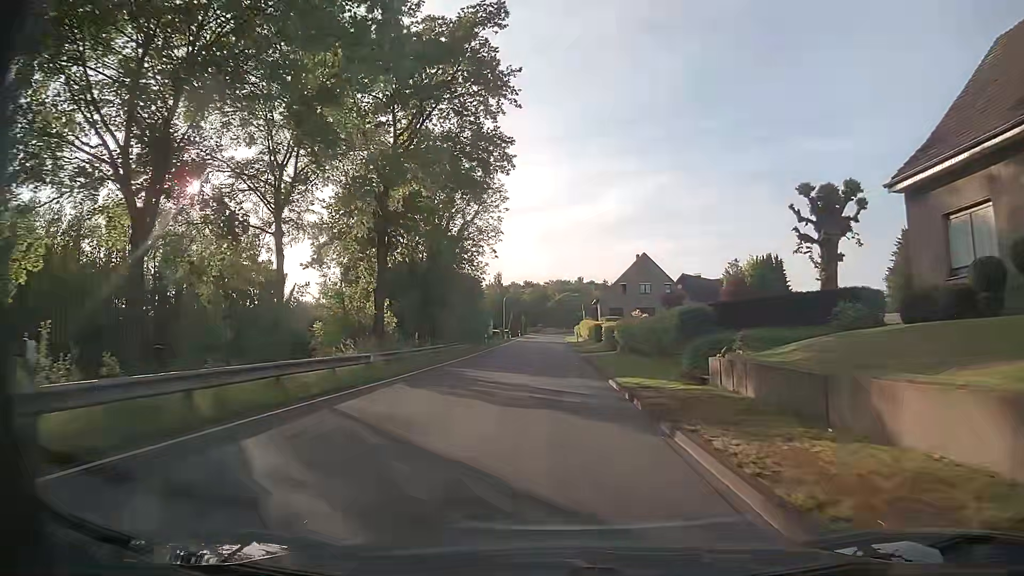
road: tertiary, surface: asphalt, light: Day
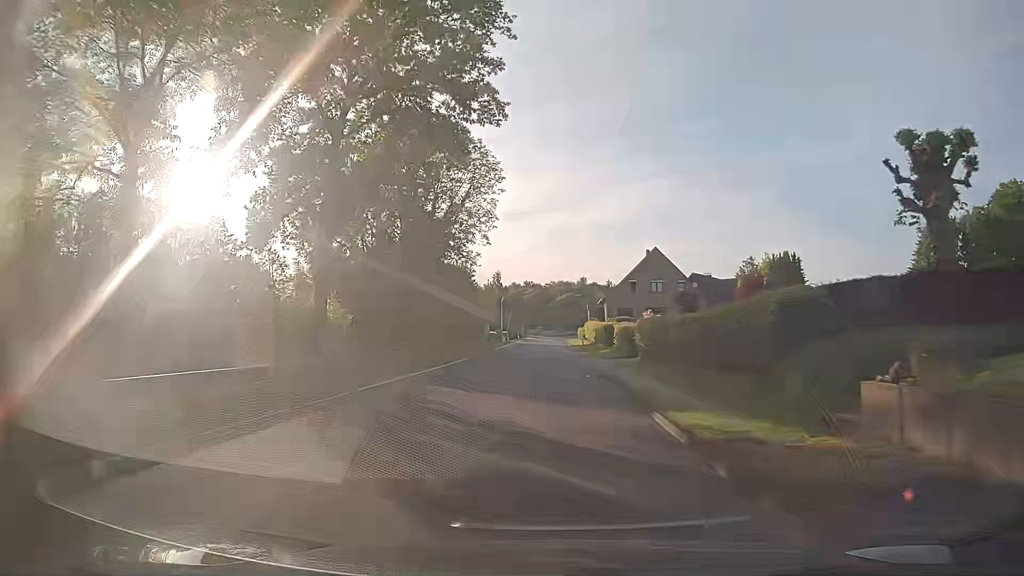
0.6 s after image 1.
(0.0, +8.0) m; 0°
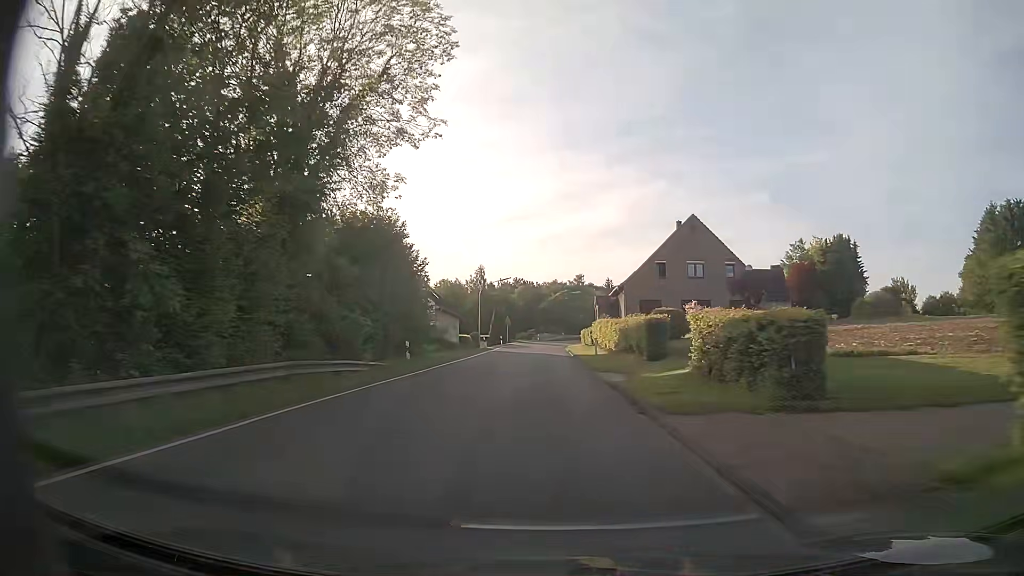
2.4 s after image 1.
(+0.2, +23.7) m; +1°
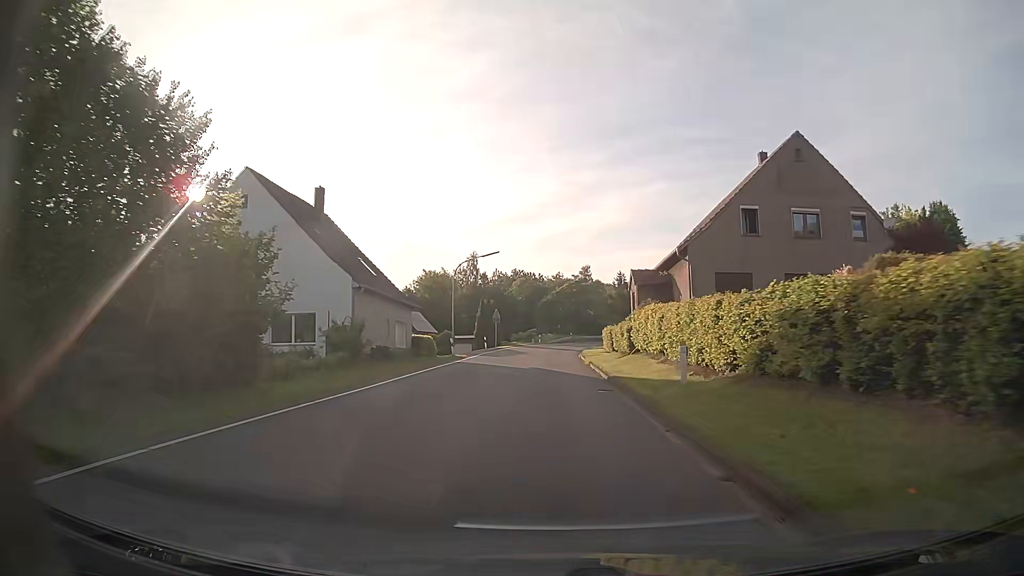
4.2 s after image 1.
(-0.1, +23.5) m; 0°
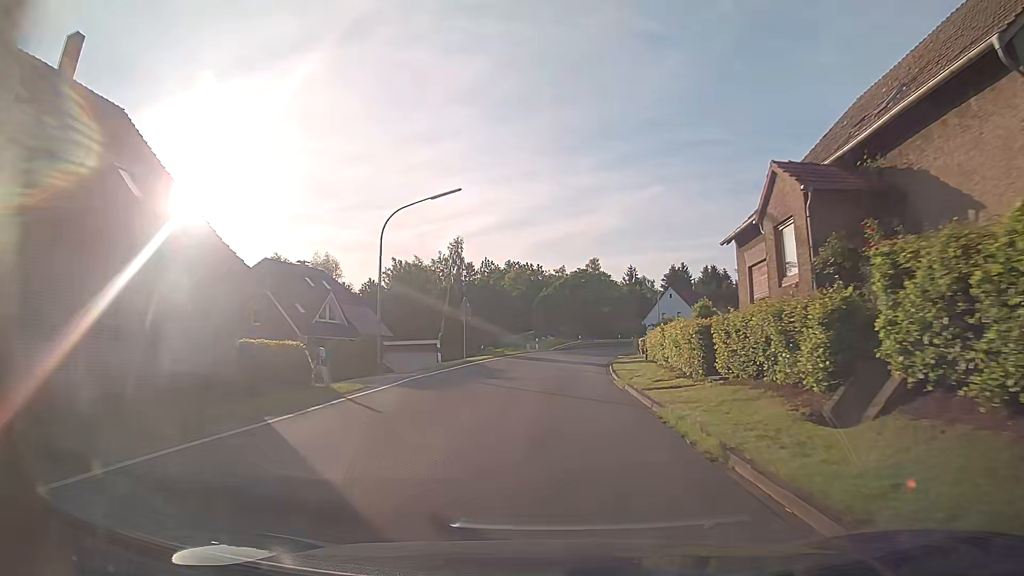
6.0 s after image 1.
(0.0, +23.2) m; 0°
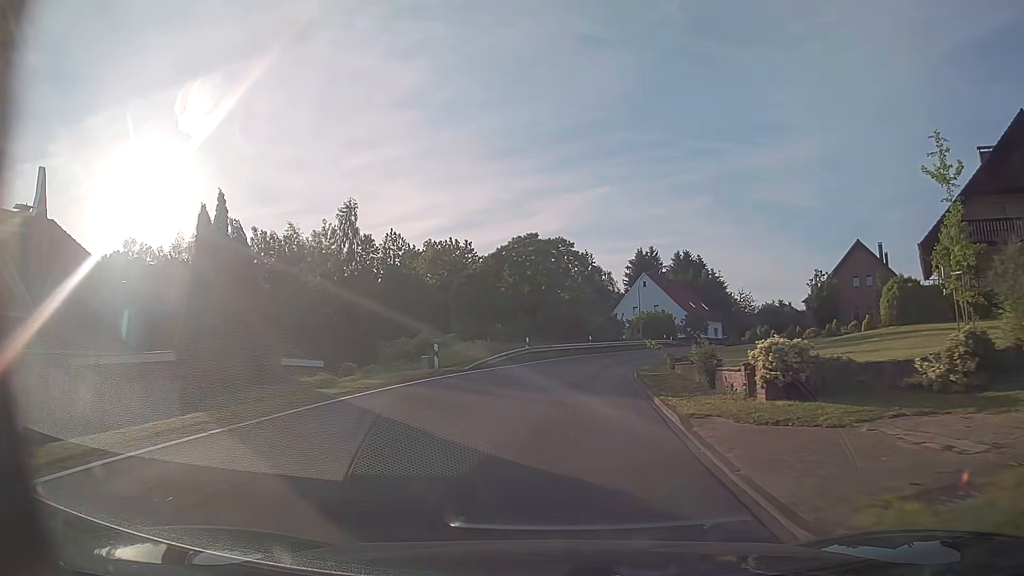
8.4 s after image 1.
(+1.0, +30.1) m; +5°
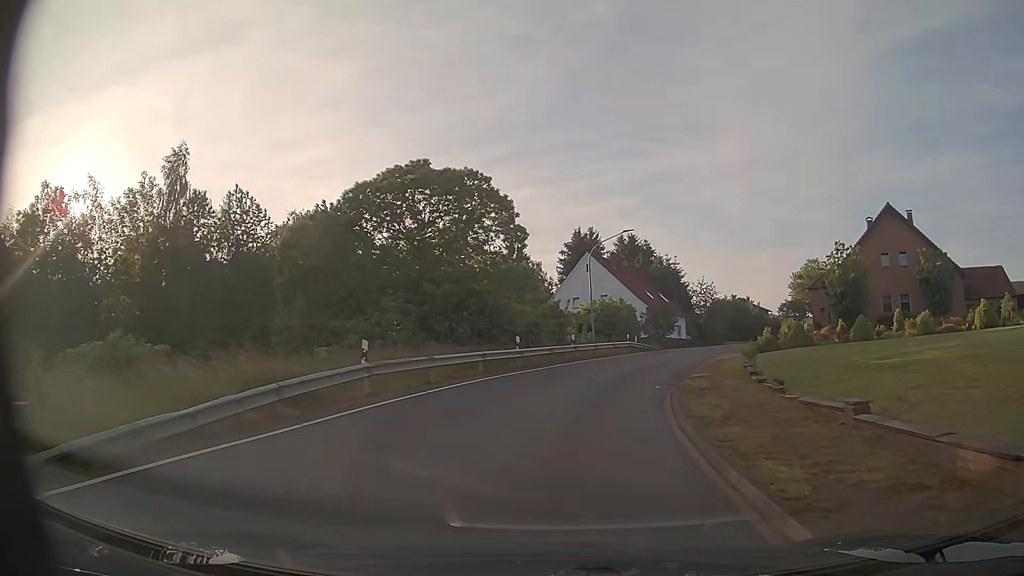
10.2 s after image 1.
(+1.1, +22.4) m; +6°
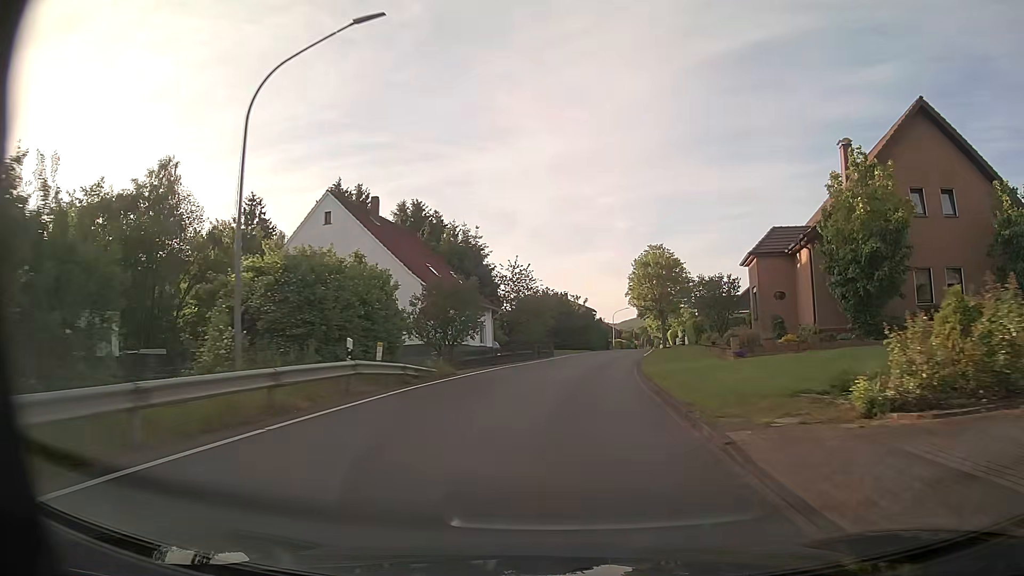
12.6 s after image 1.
(+4.7, +30.4) m; +18°
(0, +10) (+1, +20) (+2, +30) (+4, +40) (+5, +50) (+7, +60) (+8, +69) (+10, +79) (+12, +89) (+13, +99) m
